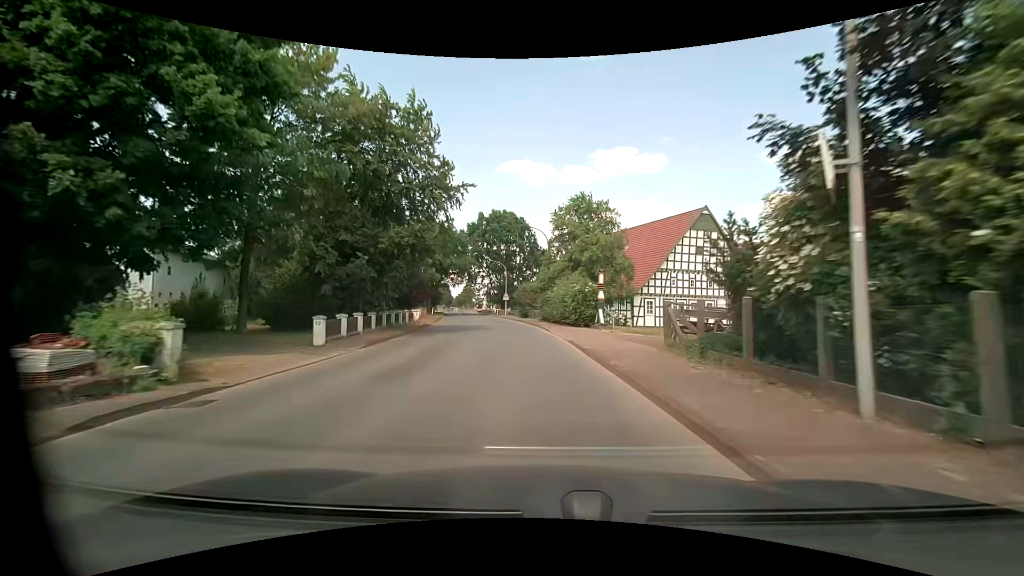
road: tertiary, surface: asphalt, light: Day
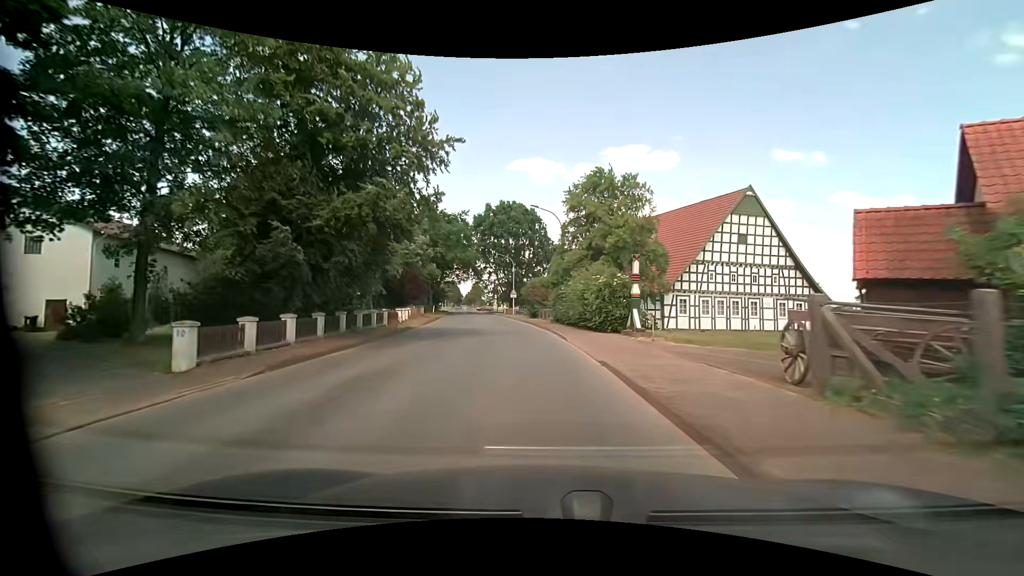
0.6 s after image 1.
(-0.1, +7.0) m; -2°
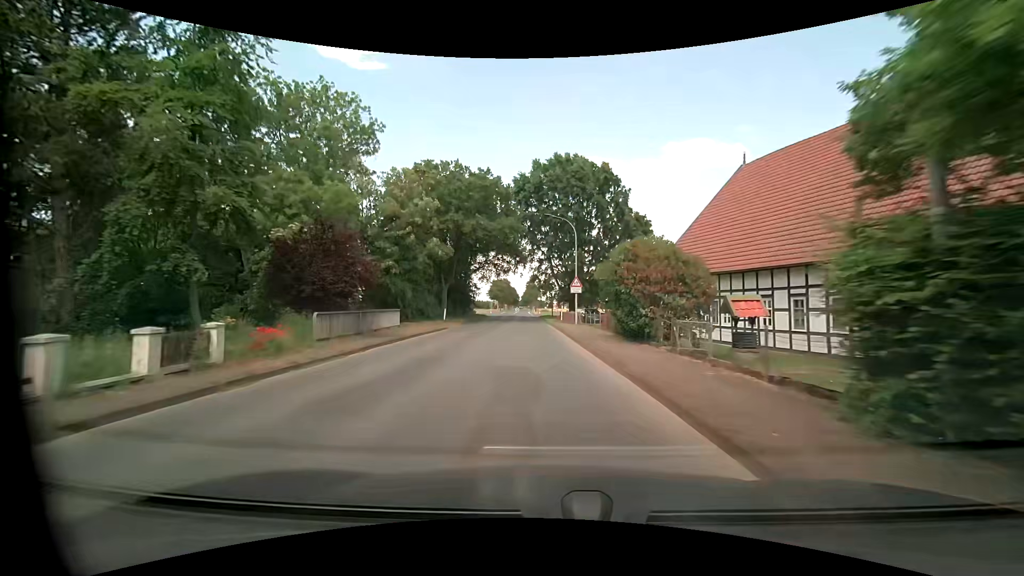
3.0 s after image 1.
(-1.5, +28.3) m; -7°
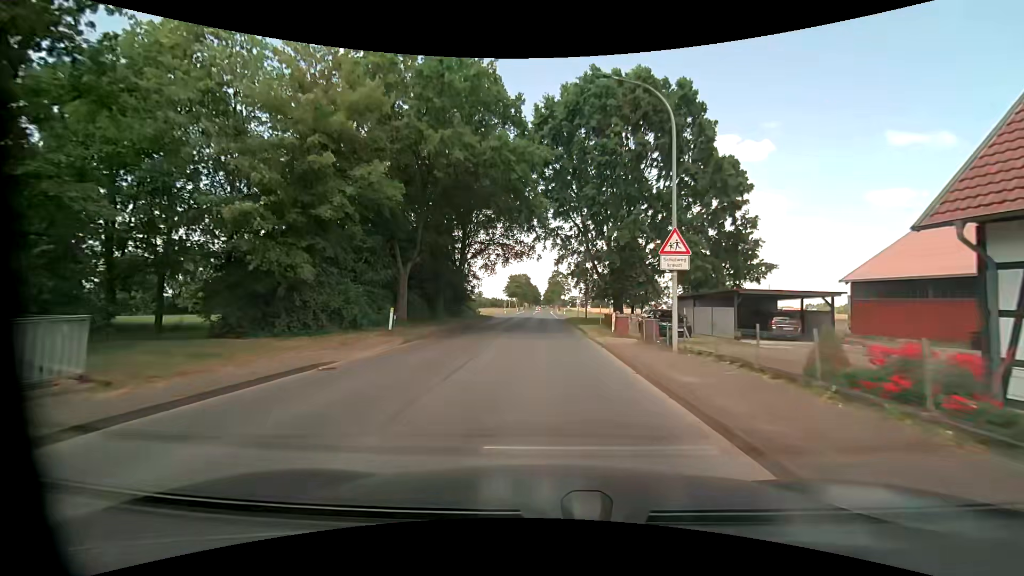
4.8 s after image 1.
(-0.7, +21.2) m; -3°
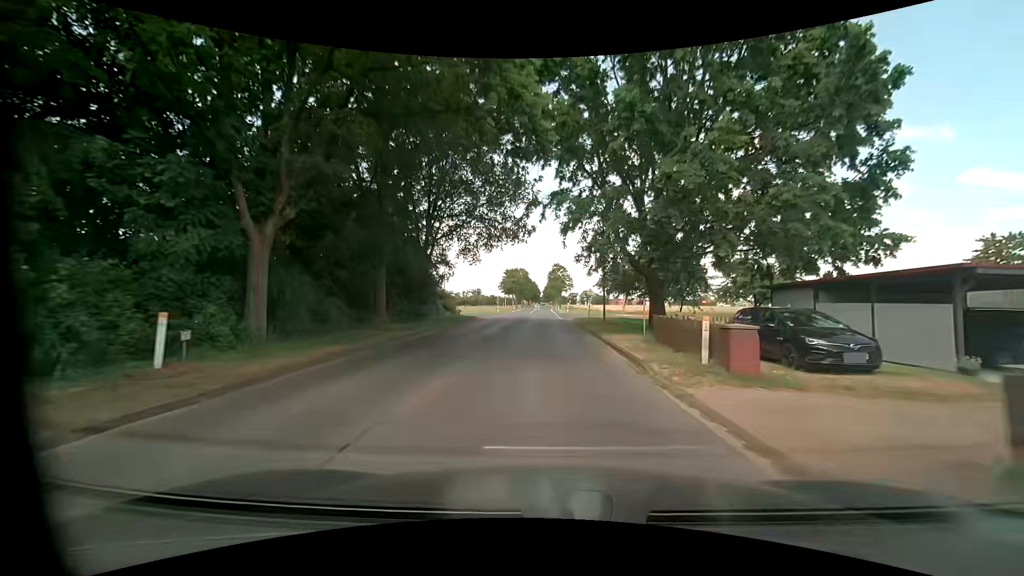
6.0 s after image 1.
(-0.1, +13.9) m; 0°
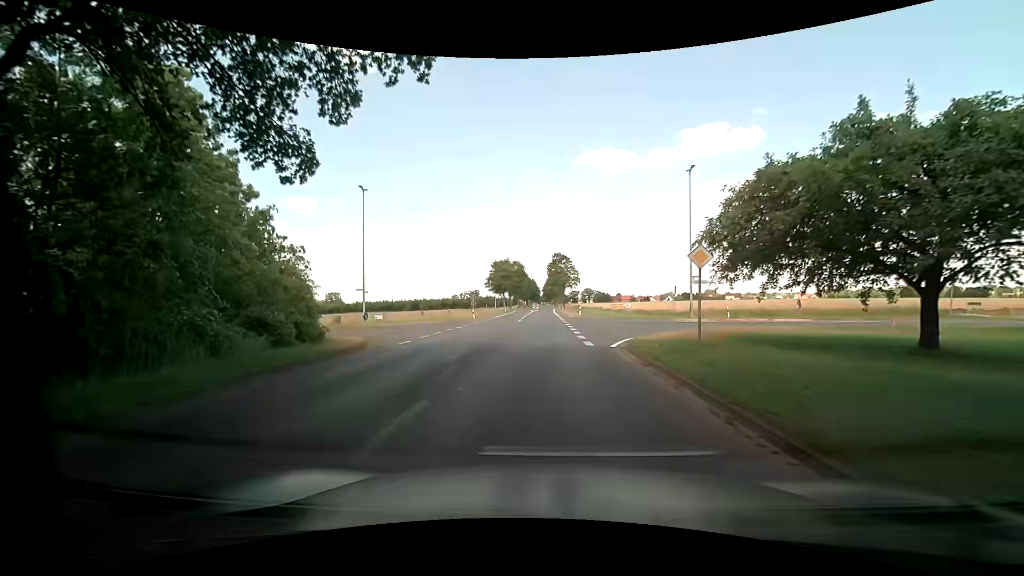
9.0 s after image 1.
(0.0, +28.9) m; -1°
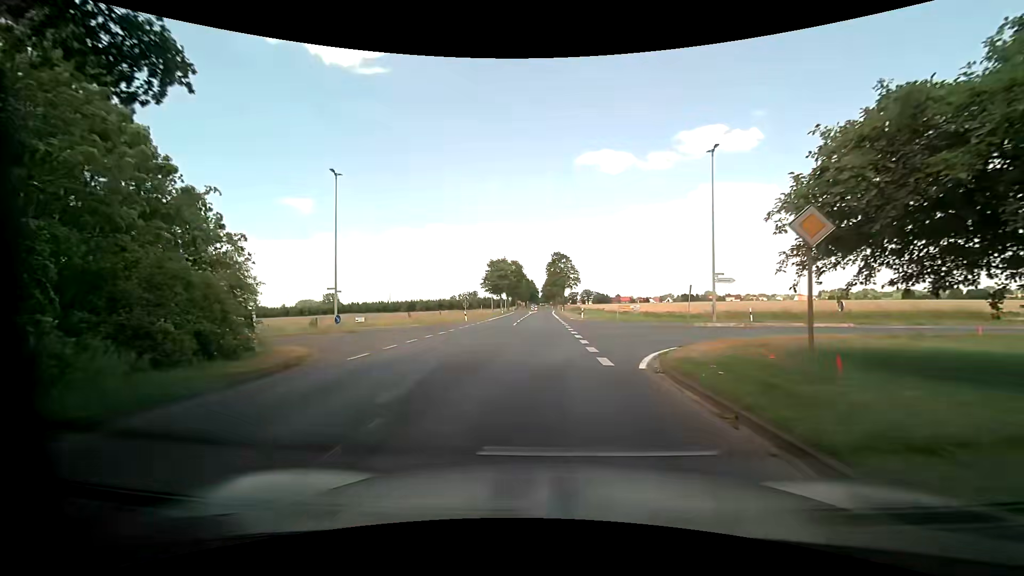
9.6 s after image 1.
(0.0, +4.7) m; +1°
(0, +10) (+3, +20) (+10, +26) (+20, +28) (+30, +29) (+40, +29) (+50, +29) (+60, +28) (+70, +28) (+80, +27) m
